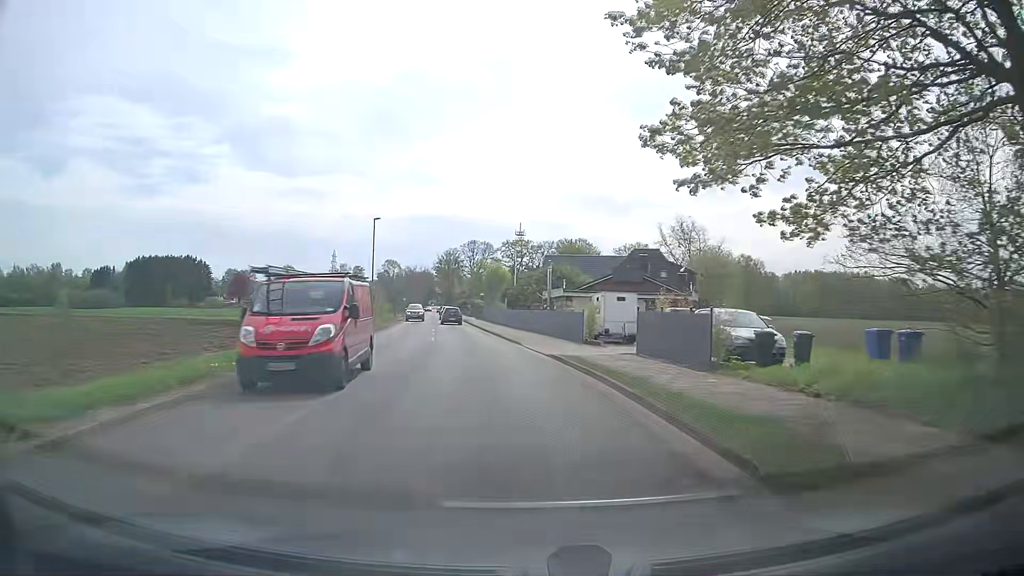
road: tertiary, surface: asphalt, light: Day
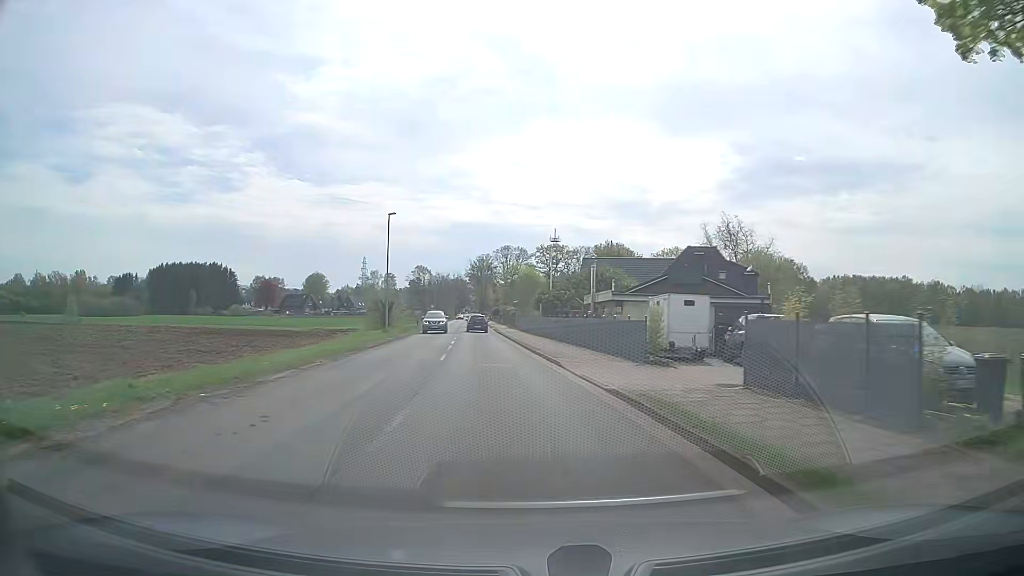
(-0.2, +7.2) m; -2°
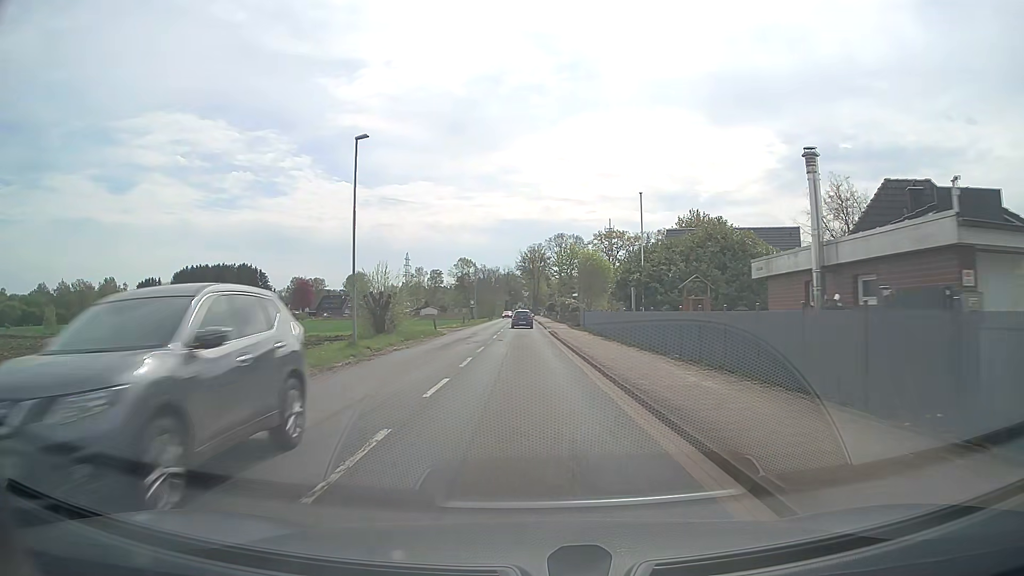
(-1.6, +21.9) m; -6°
